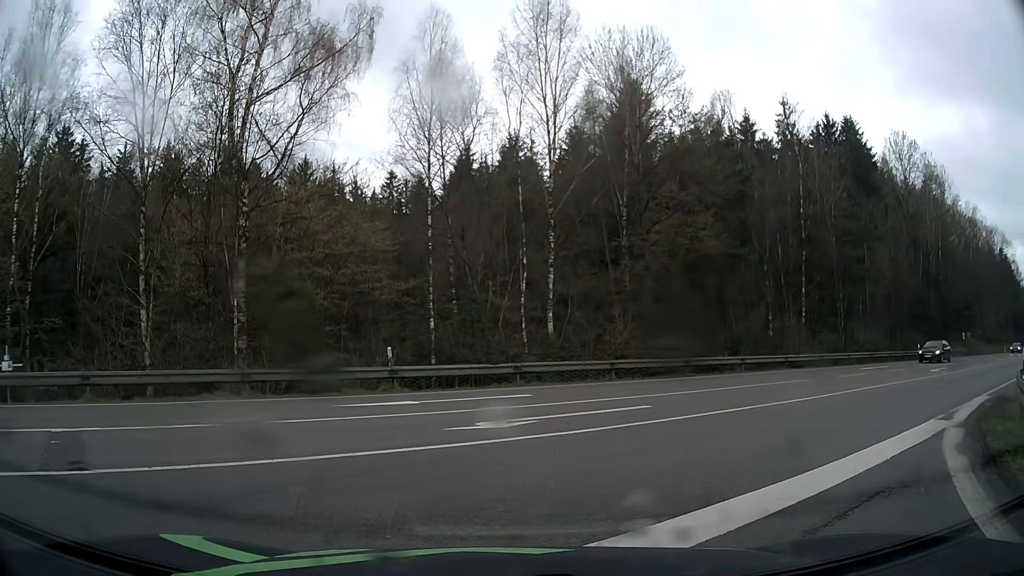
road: motorway_link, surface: asphalt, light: Day
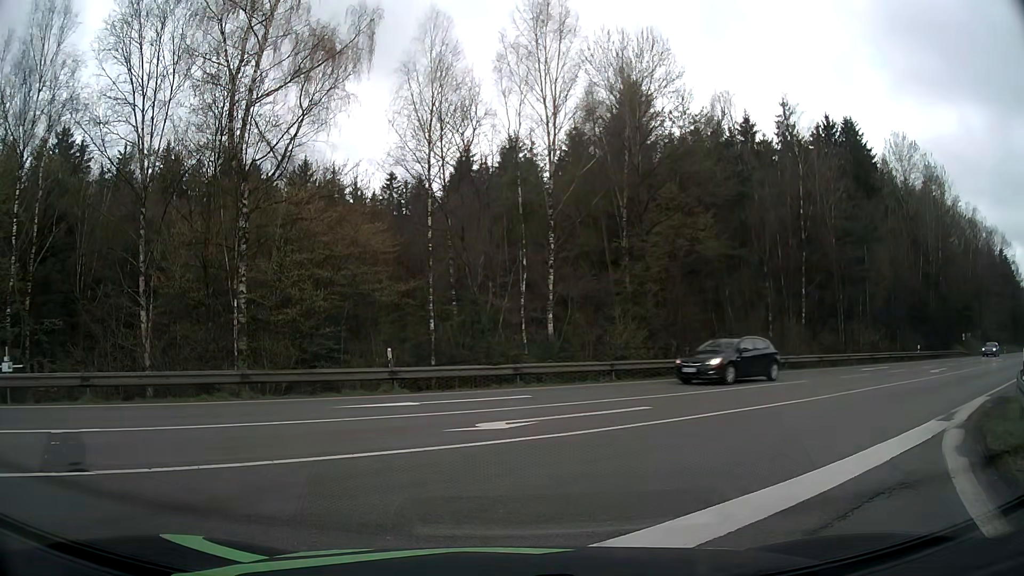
(0.0, +0.1) m; 0°
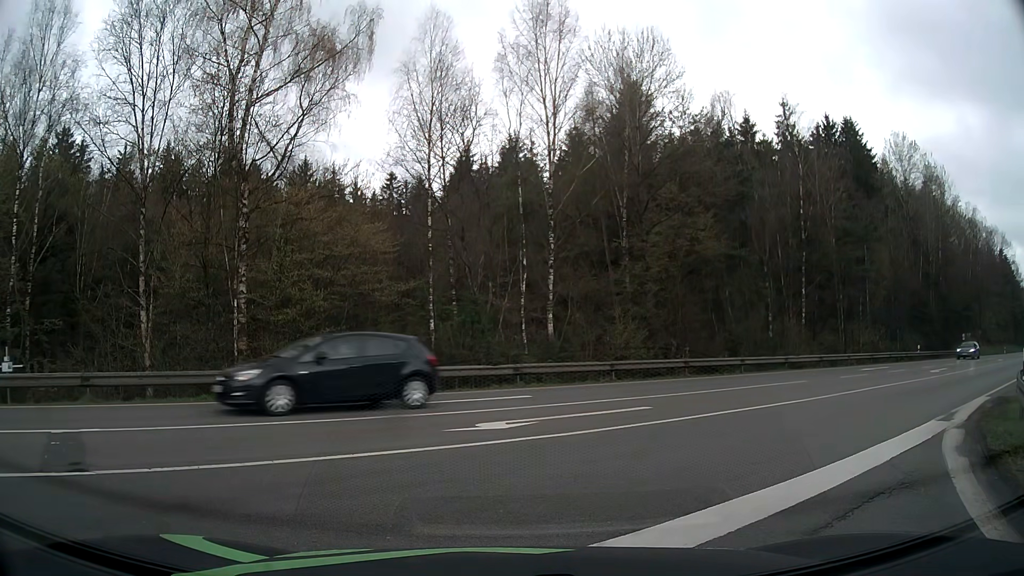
(0.0, 0.0) m; 0°
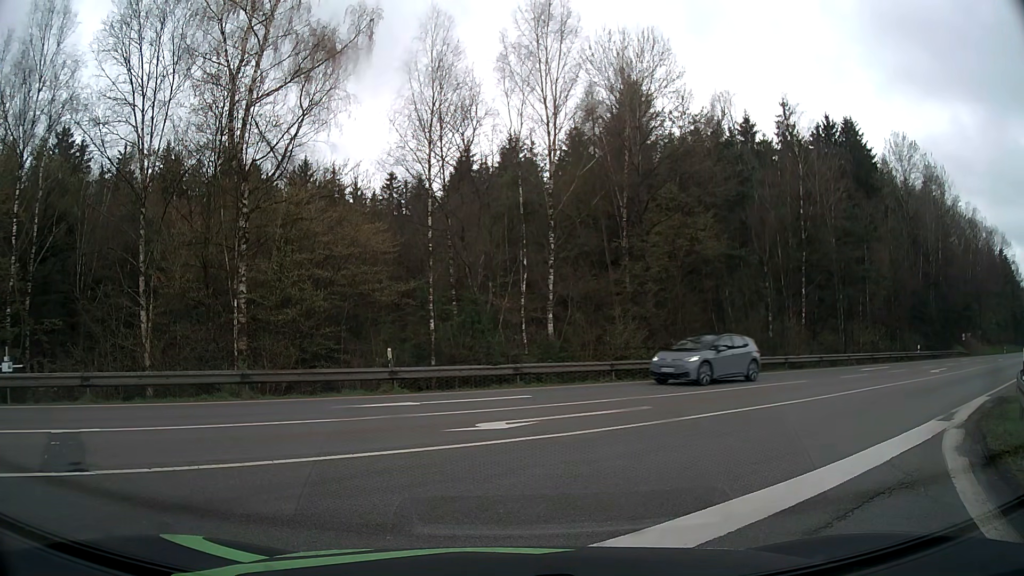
(0.0, 0.0) m; 0°
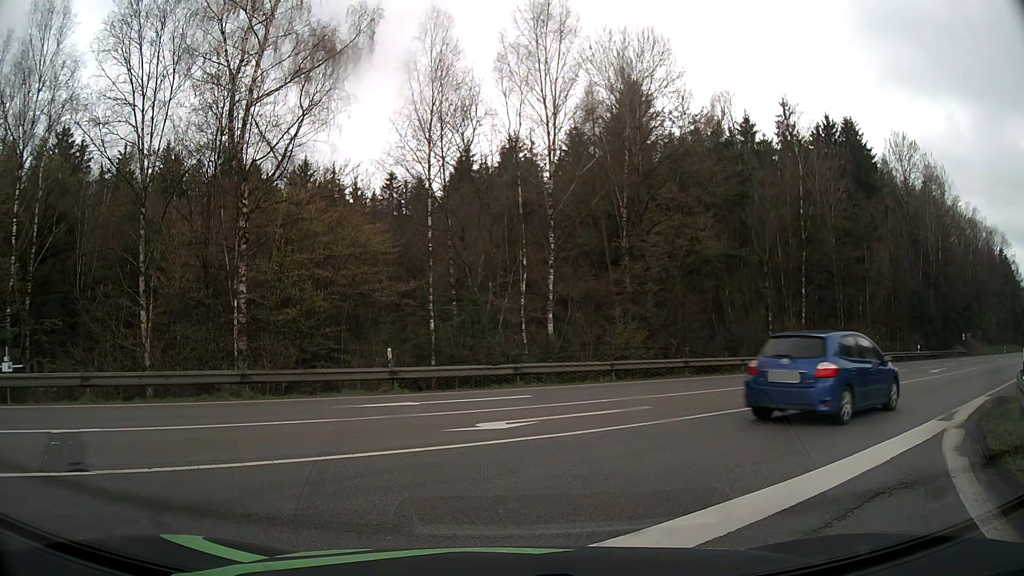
(0.0, 0.0) m; 0°
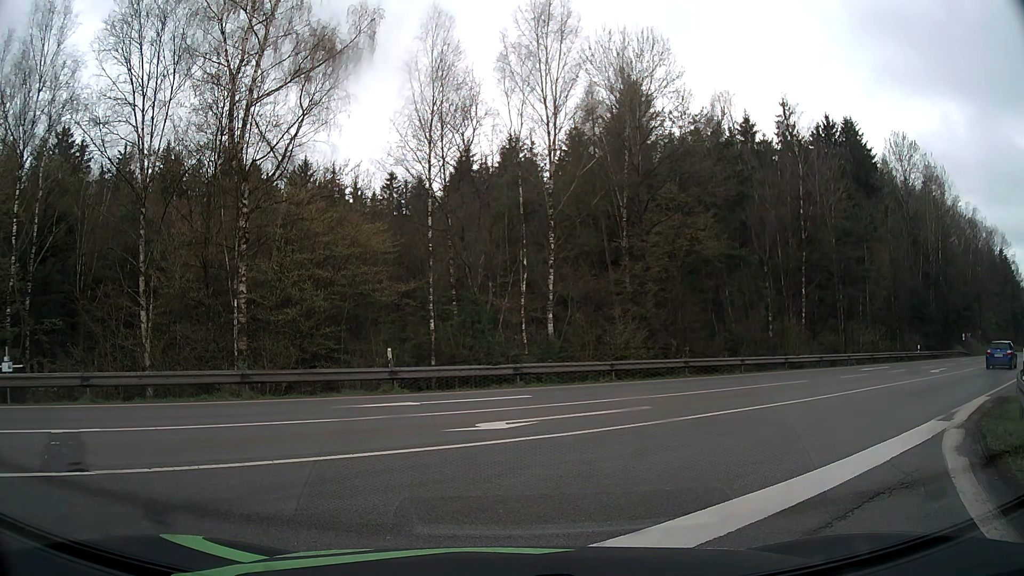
(0.0, 0.0) m; 0°
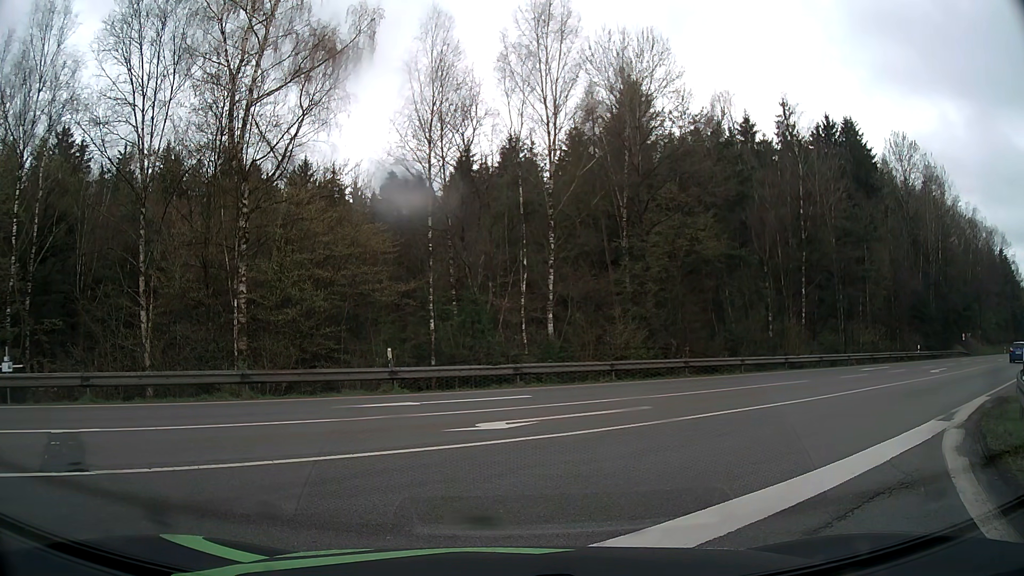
(0.0, 0.0) m; 0°
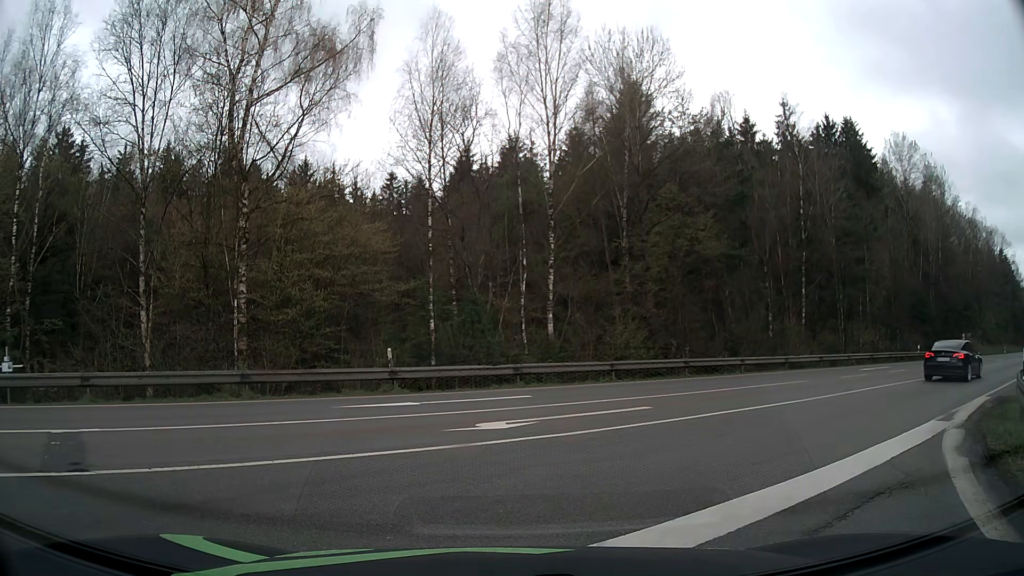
(0.0, 0.0) m; 0°
(+3, +9) (+10, +17) (+18, +23) (+26, +29) (+34, +35) (+42, +41) (+49, +47) (+57, +53) (+65, +59) (+73, +65) m
